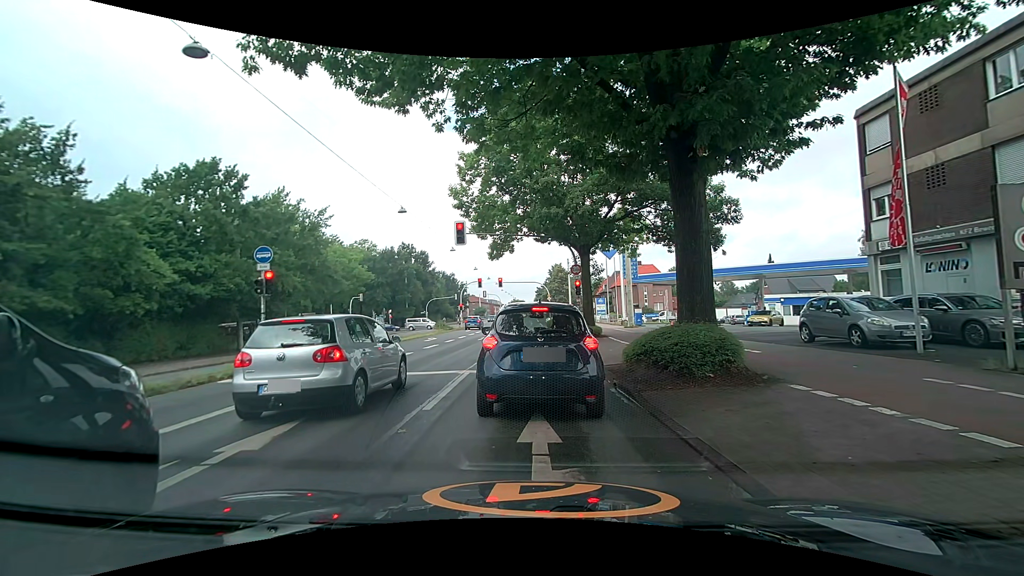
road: primary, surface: asphalt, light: Day
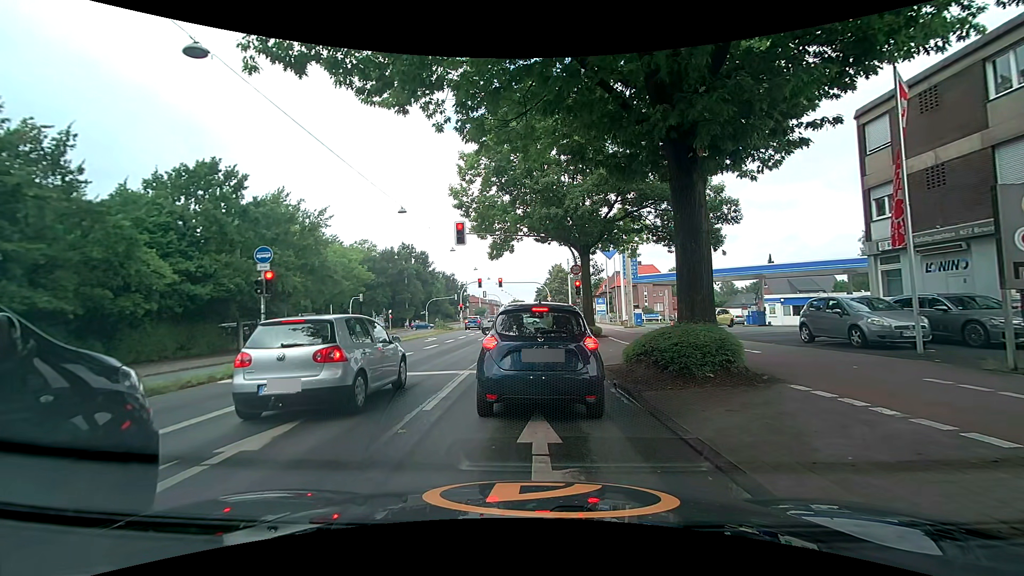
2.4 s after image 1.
(0.0, 0.0) m; 0°
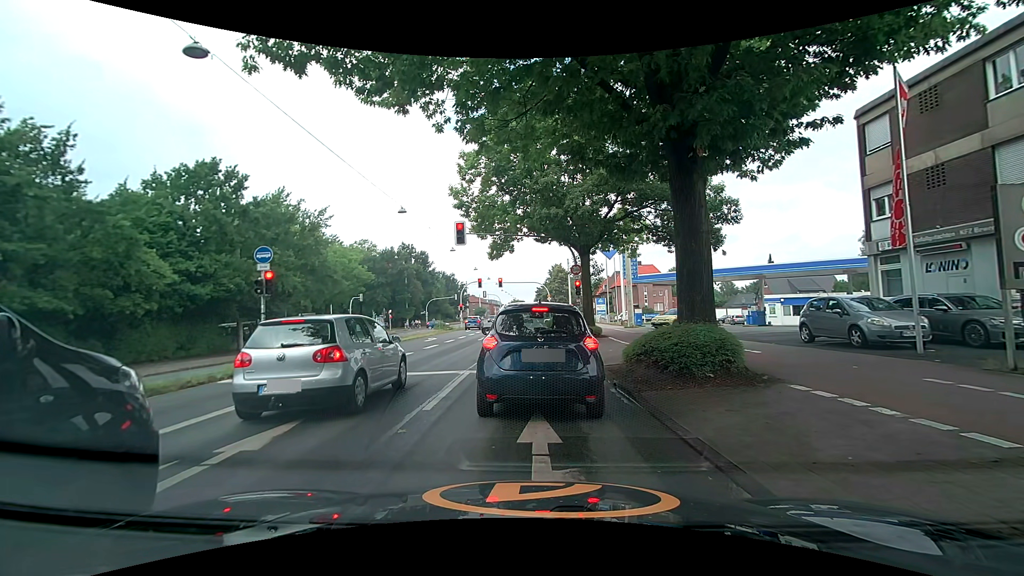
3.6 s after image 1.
(0.0, 0.0) m; 0°
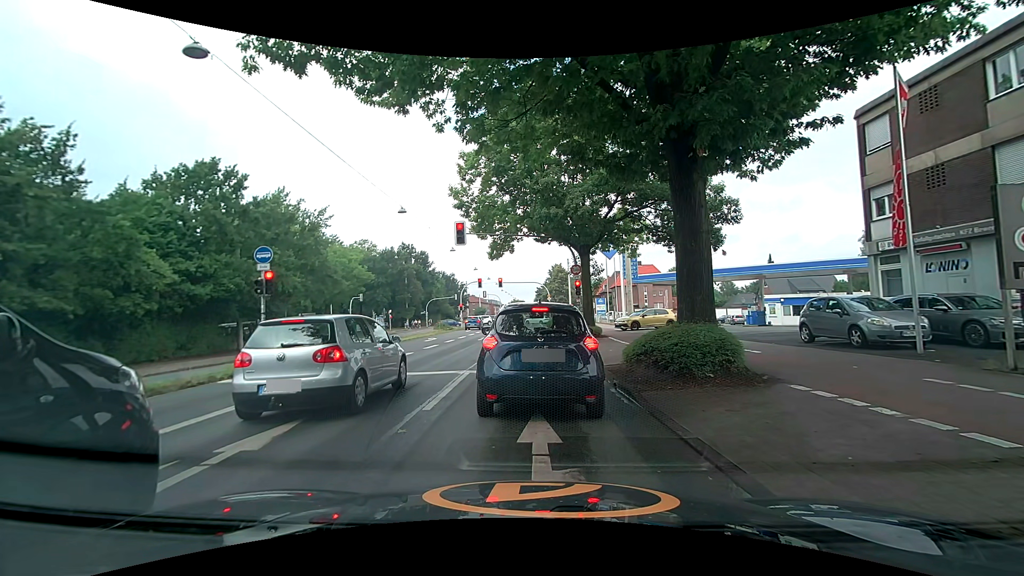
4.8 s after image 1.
(0.0, 0.0) m; 0°
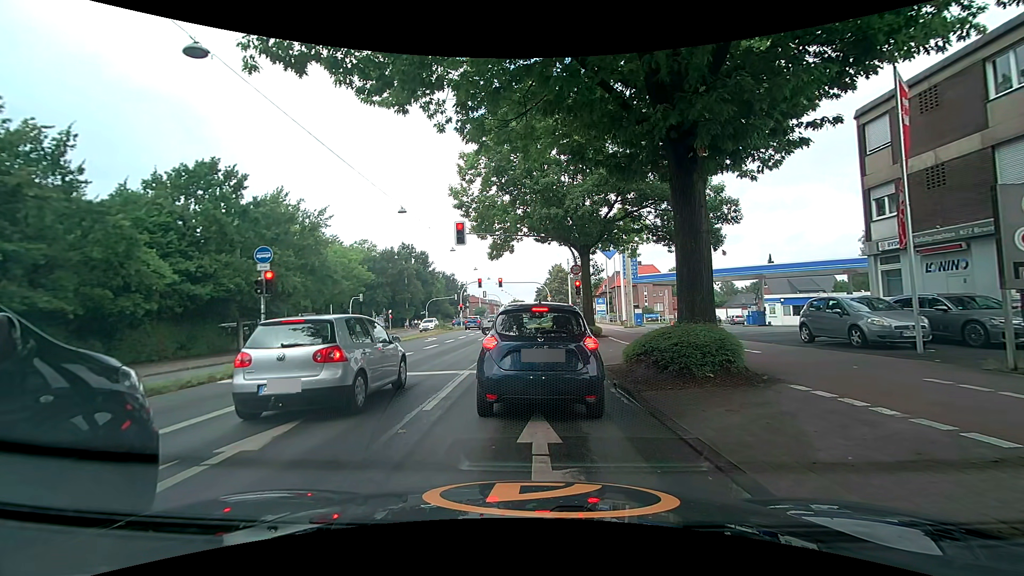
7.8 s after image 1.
(0.0, 0.0) m; 0°
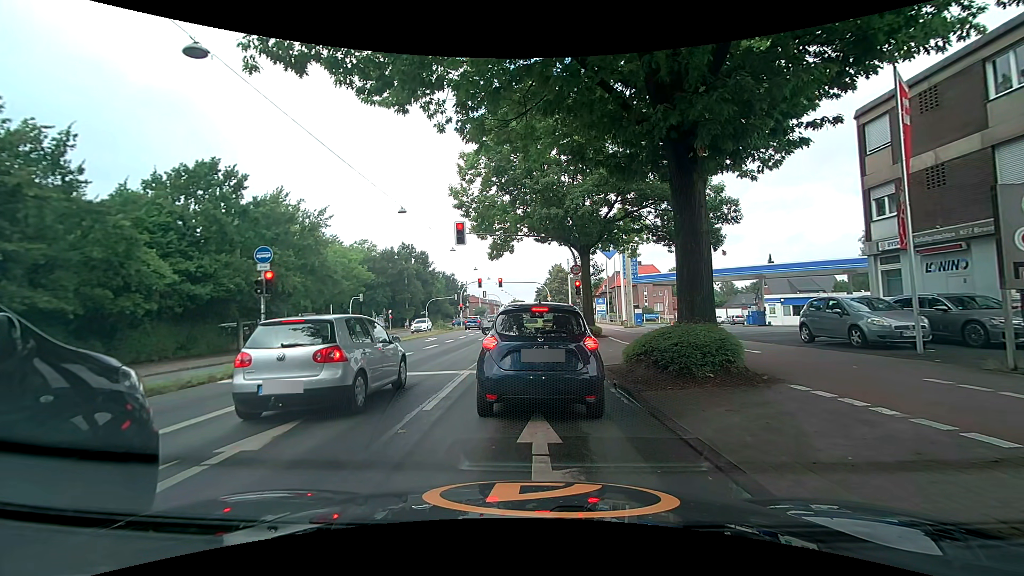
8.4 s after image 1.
(0.0, 0.0) m; 0°
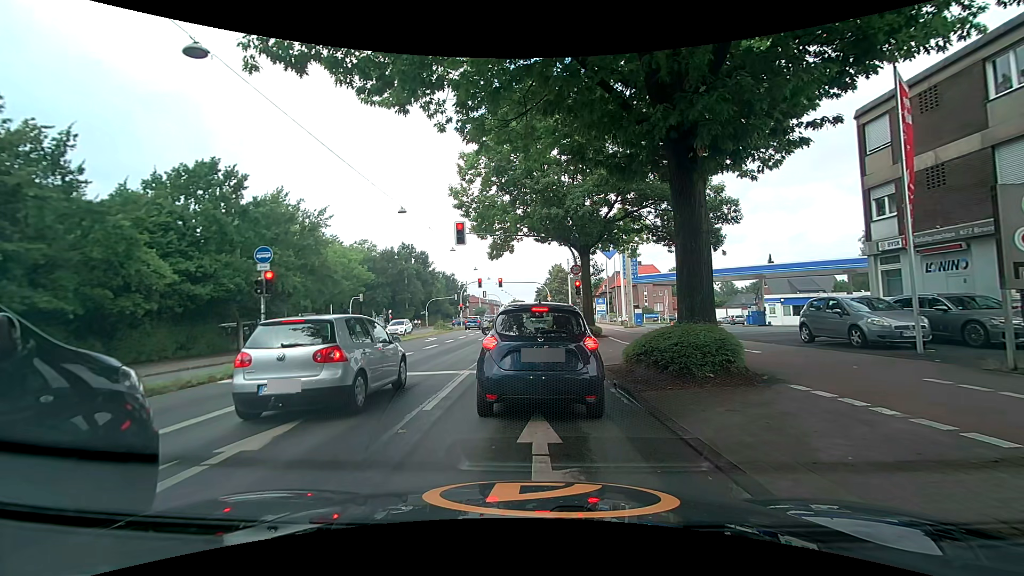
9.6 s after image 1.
(0.0, 0.0) m; 0°
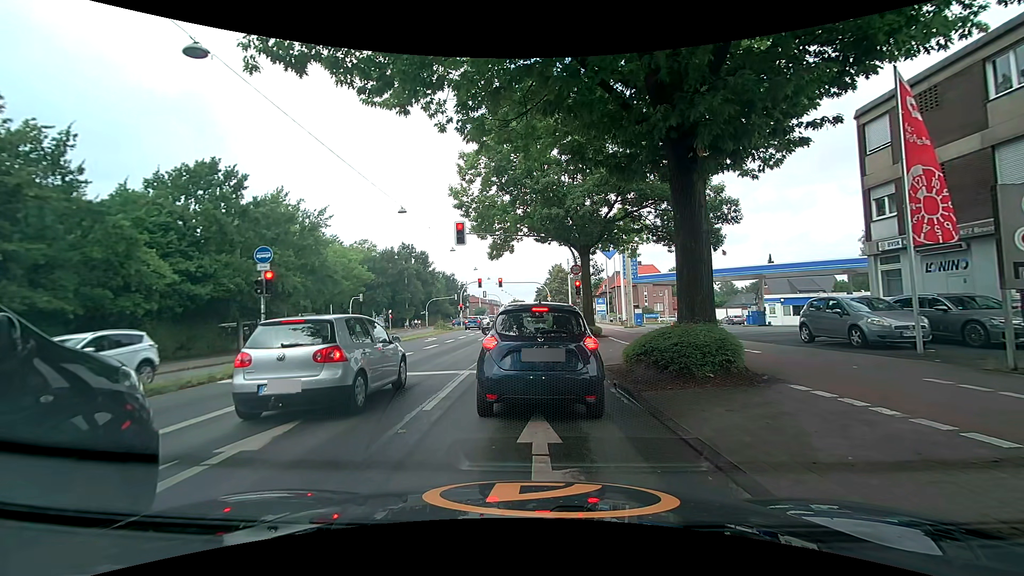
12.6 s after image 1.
(0.0, 0.0) m; 0°
